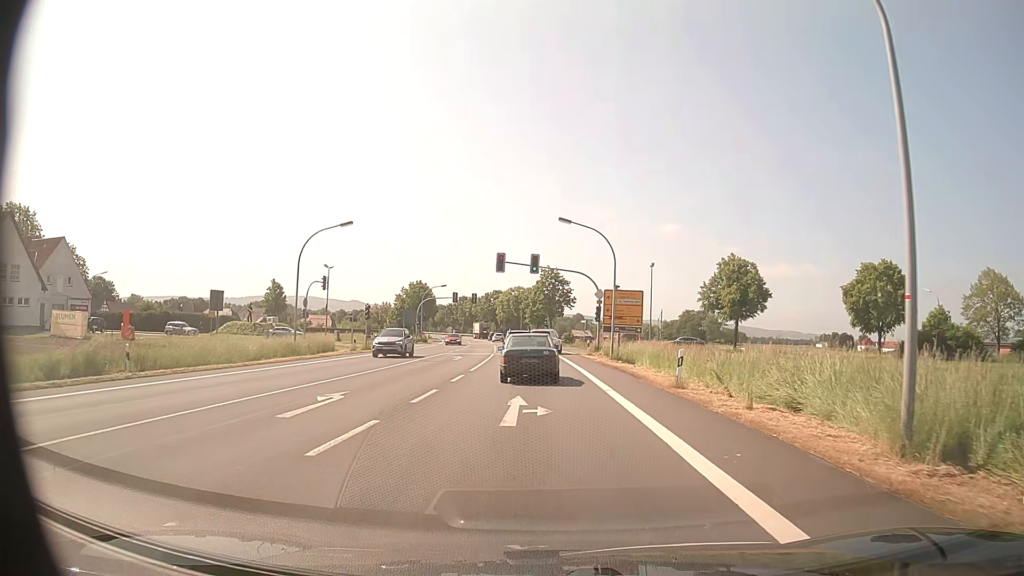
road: primary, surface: asphalt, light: Day
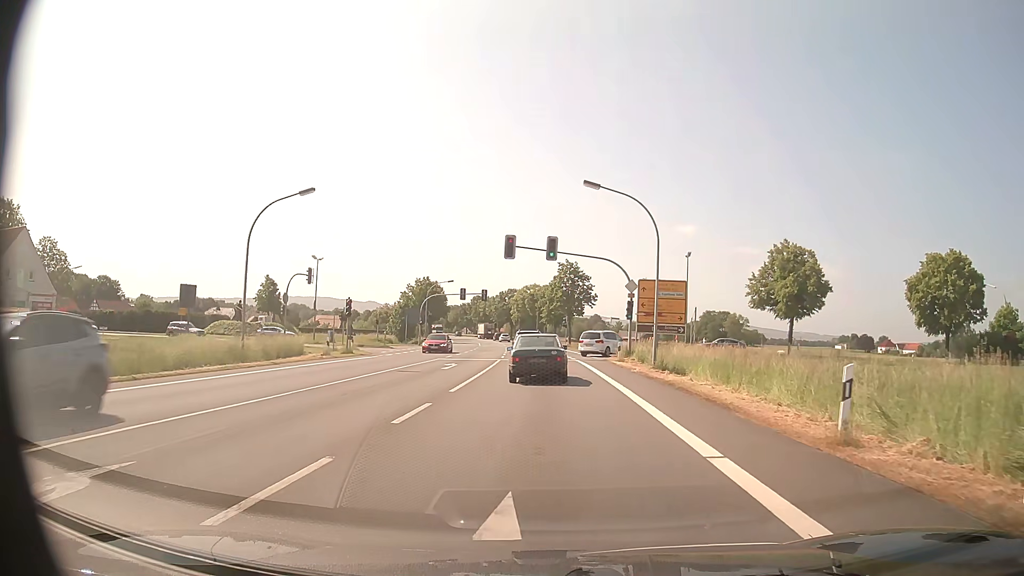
(-0.1, +9.3) m; -1°
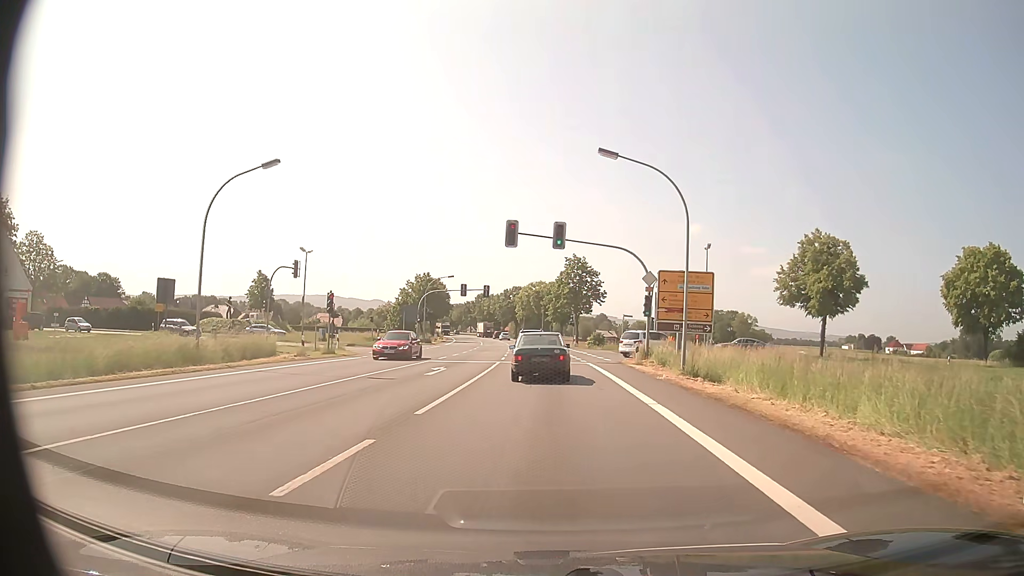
(0.0, +4.9) m; -1°
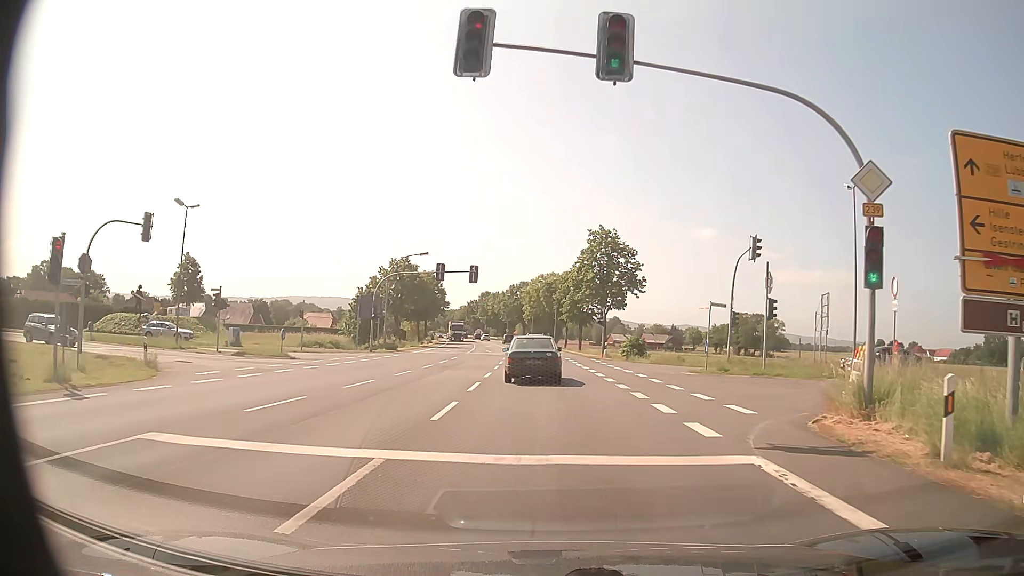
(-0.3, +24.2) m; -1°
(0, +10) (0, +20) (0, +30) (-1, +40) (-1, +50) (-2, +60) (-2, +70) (-3, +80) (-4, +90) (-5, +100) m
